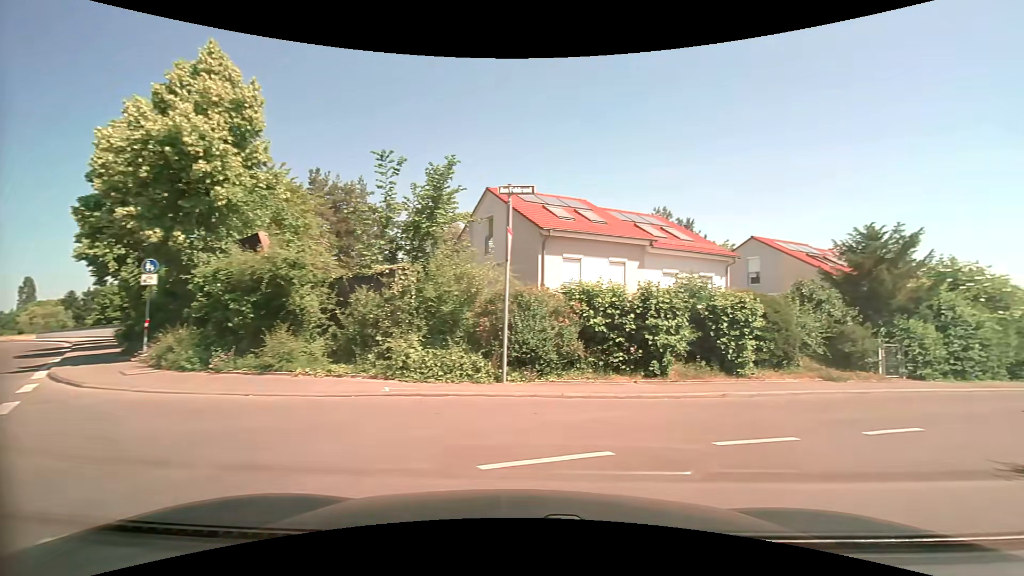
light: Day
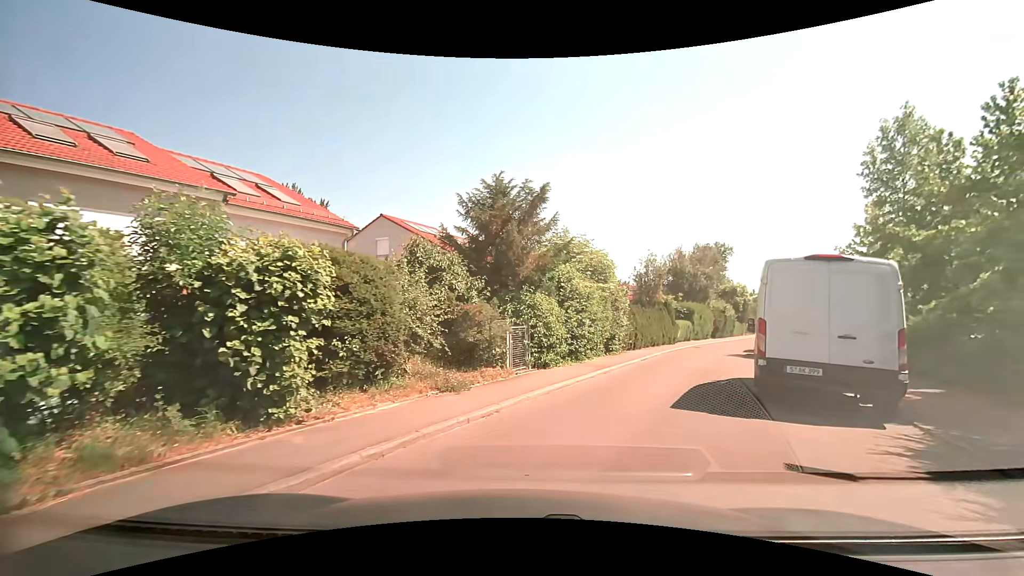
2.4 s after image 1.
(+2.6, +7.1) m; +38°
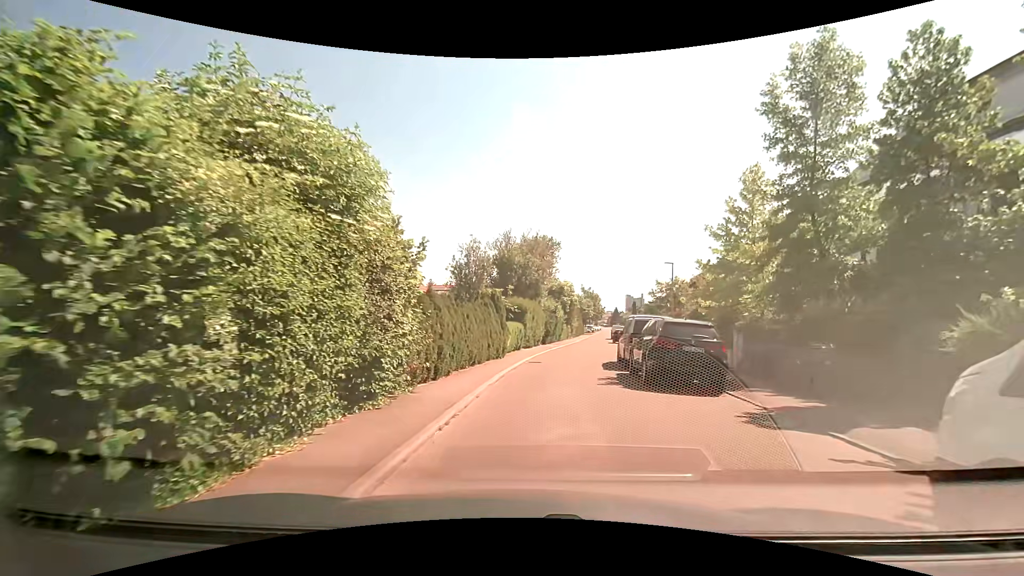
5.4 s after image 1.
(+2.0, +11.6) m; +19°
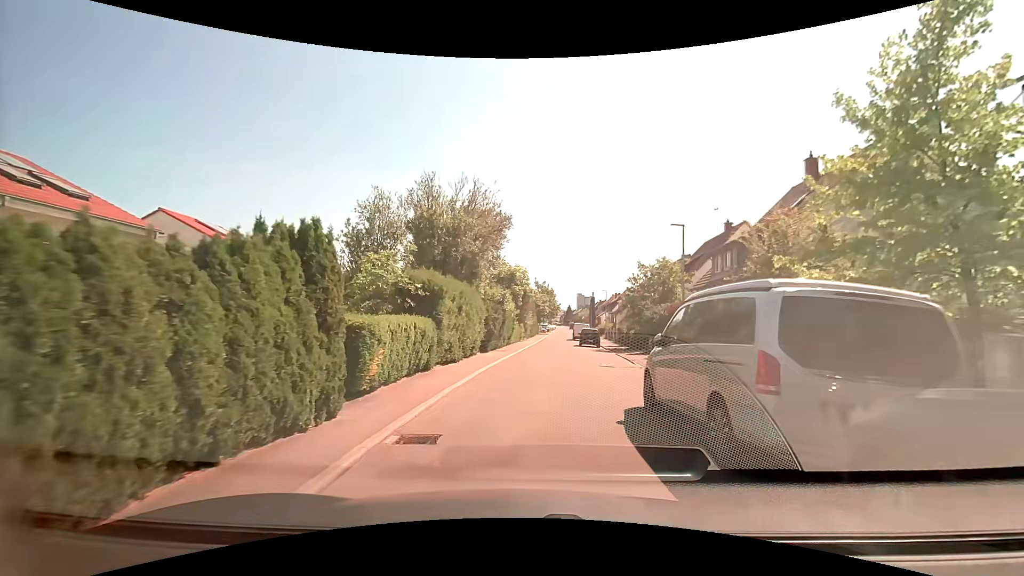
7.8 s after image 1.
(+1.0, +13.2) m; +7°
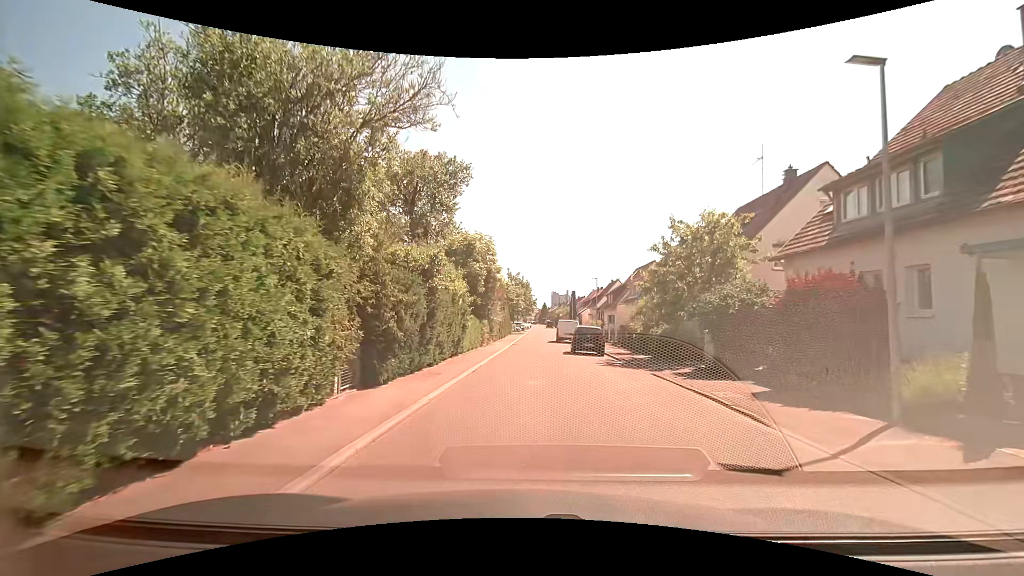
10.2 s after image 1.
(+0.2, +14.0) m; +2°
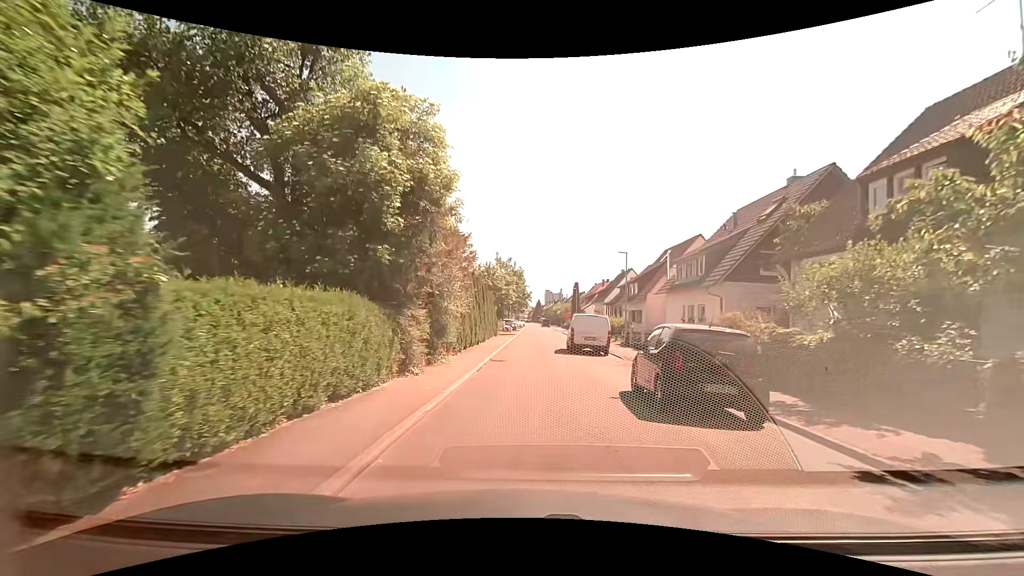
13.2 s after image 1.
(+0.1, +17.2) m; +1°
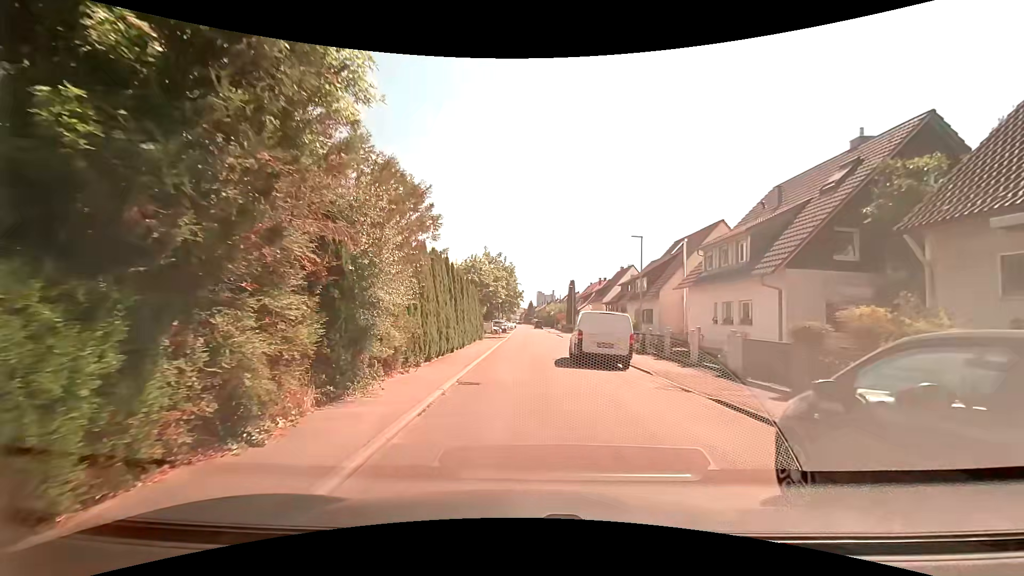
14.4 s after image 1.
(+0.1, +6.5) m; +1°
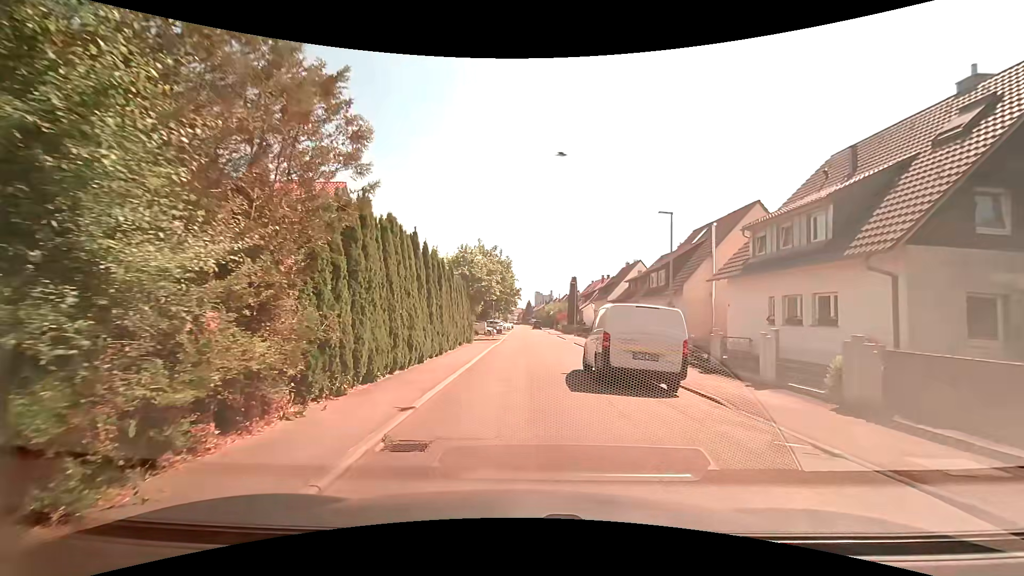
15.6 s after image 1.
(0.0, +5.7) m; 0°
